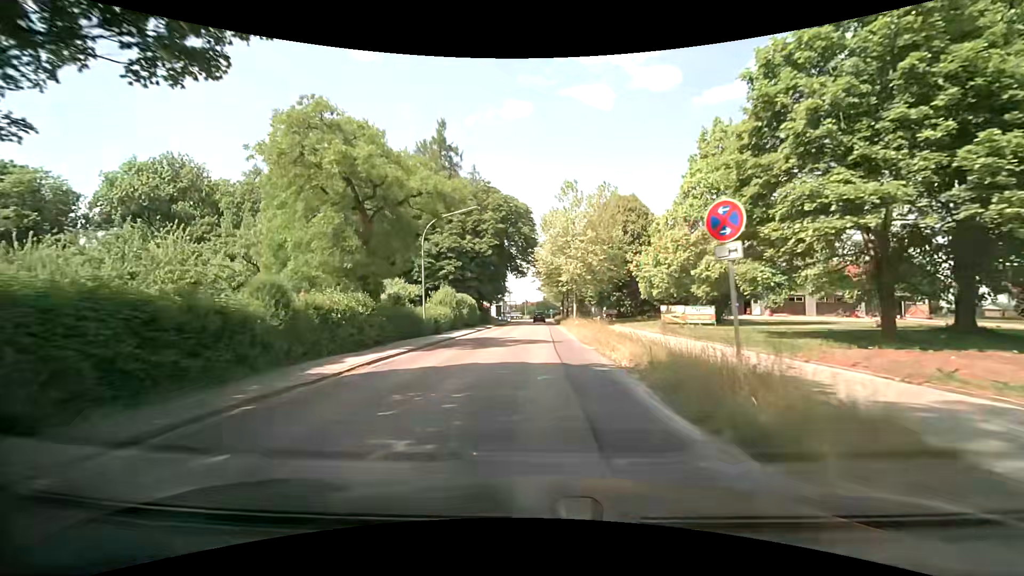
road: secondary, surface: asphalt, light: Day
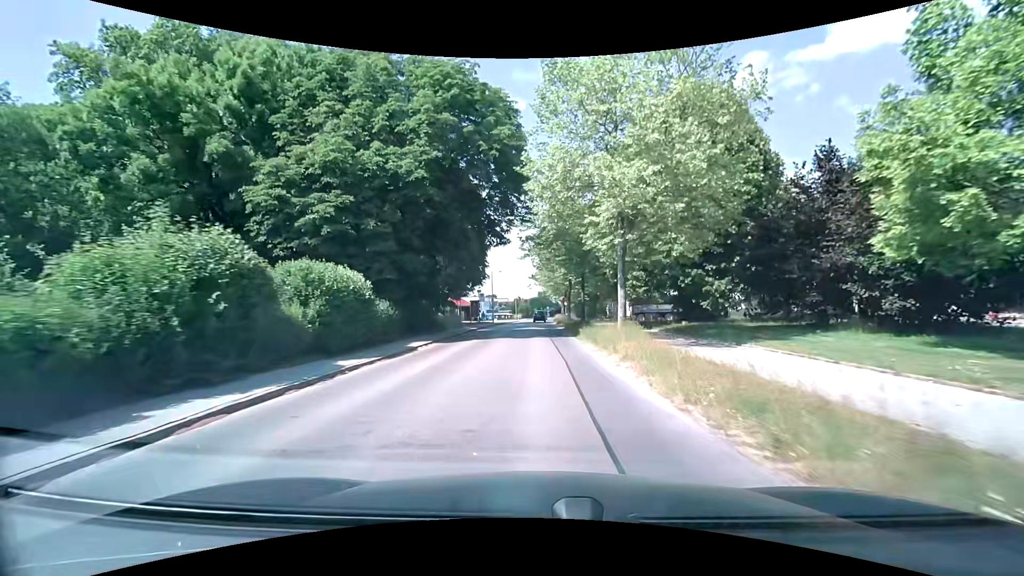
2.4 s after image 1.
(-0.2, +28.8) m; 0°
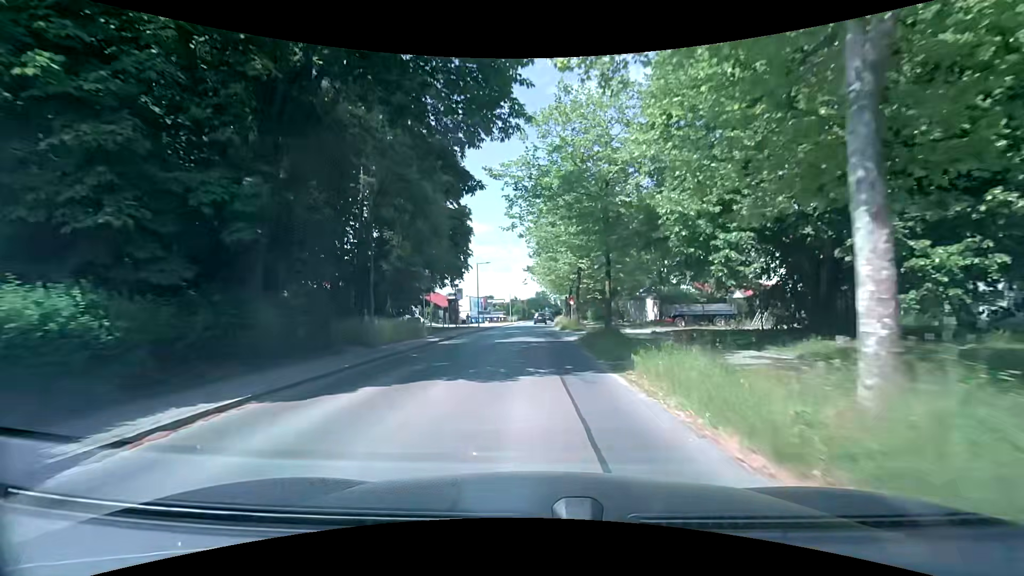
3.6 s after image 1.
(0.0, +14.8) m; 0°
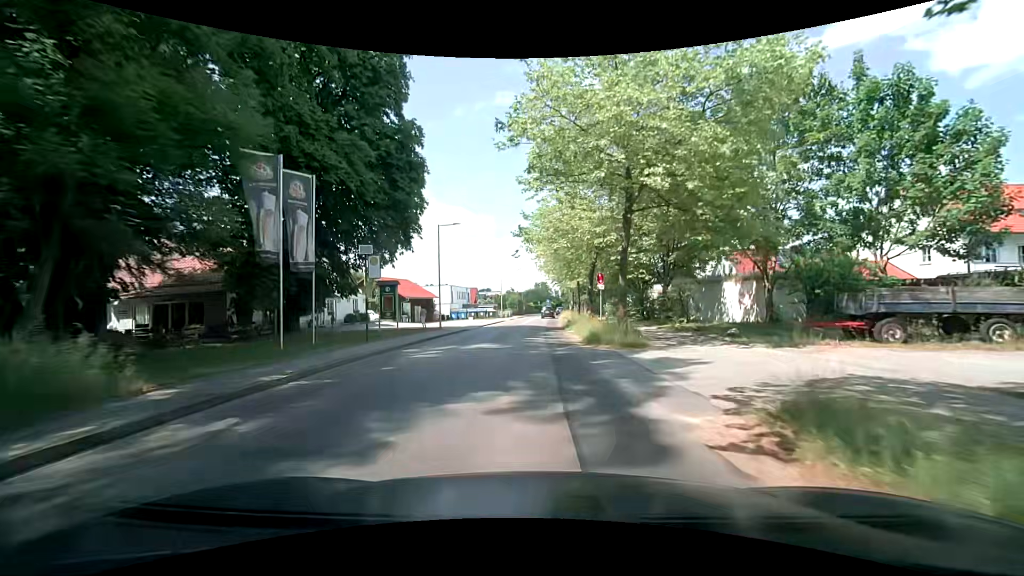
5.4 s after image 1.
(+0.1, +21.8) m; 0°
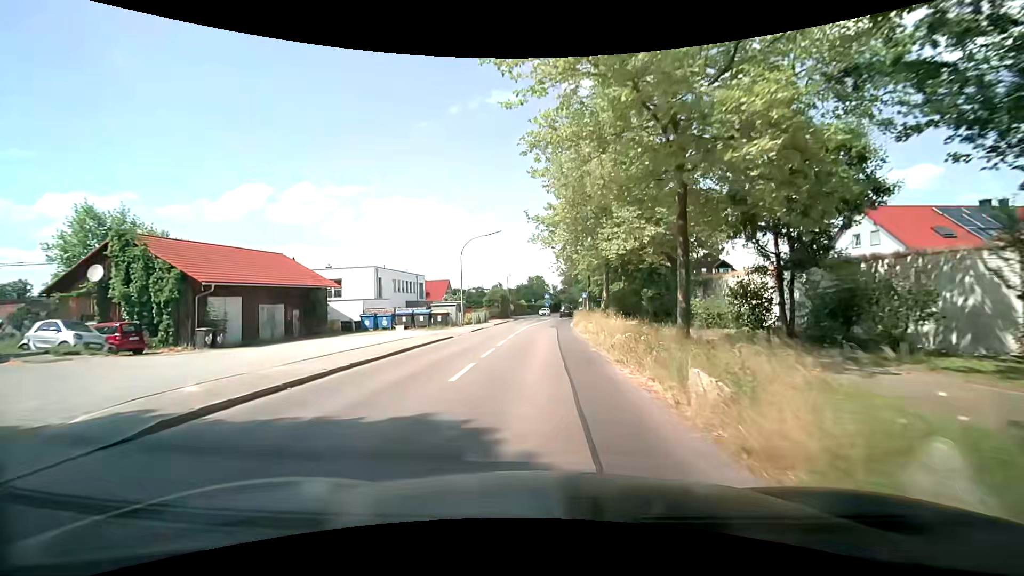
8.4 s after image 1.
(+0.2, +35.9) m; +1°
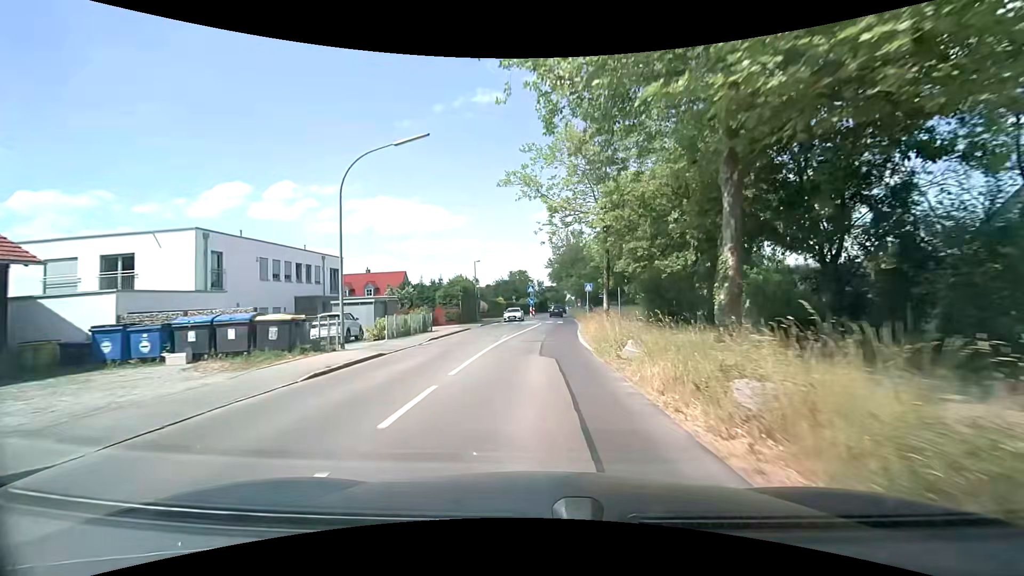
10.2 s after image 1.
(+0.2, +21.8) m; +2°
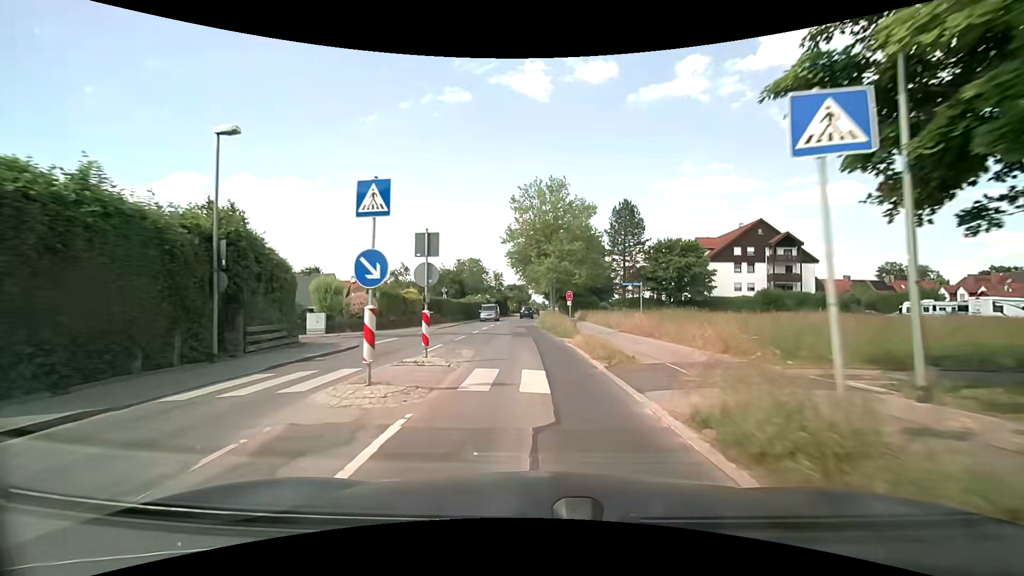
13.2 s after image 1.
(+1.2, +36.7) m; +4°
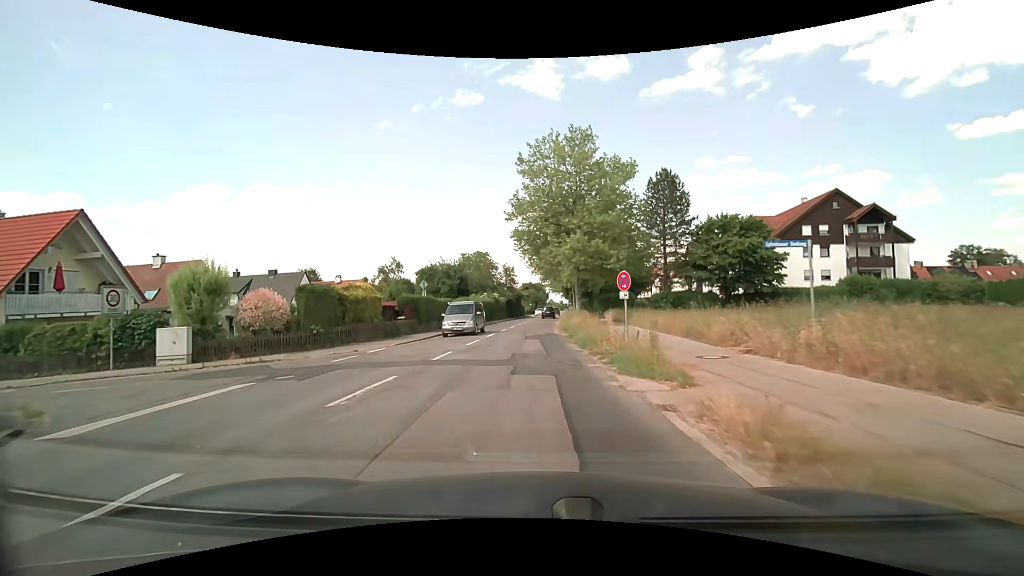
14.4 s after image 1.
(-0.2, +14.4) m; -2°
(0, +10) (0, +20) (0, +30) (0, +40) (0, +50) (+1, +60) (+1, +70) (+2, +80) (+2, +90) (+3, +100) m
